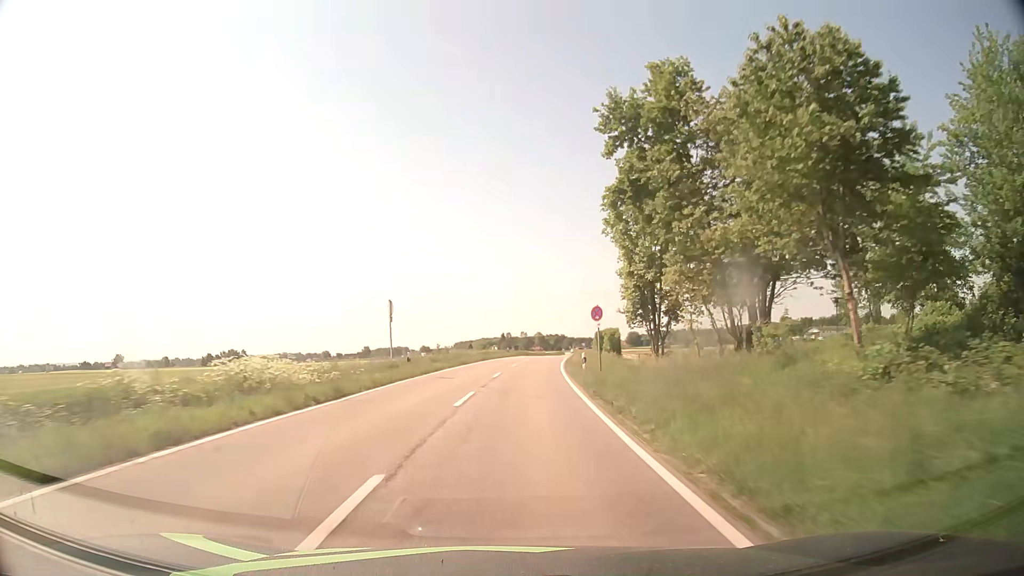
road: tertiary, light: Day
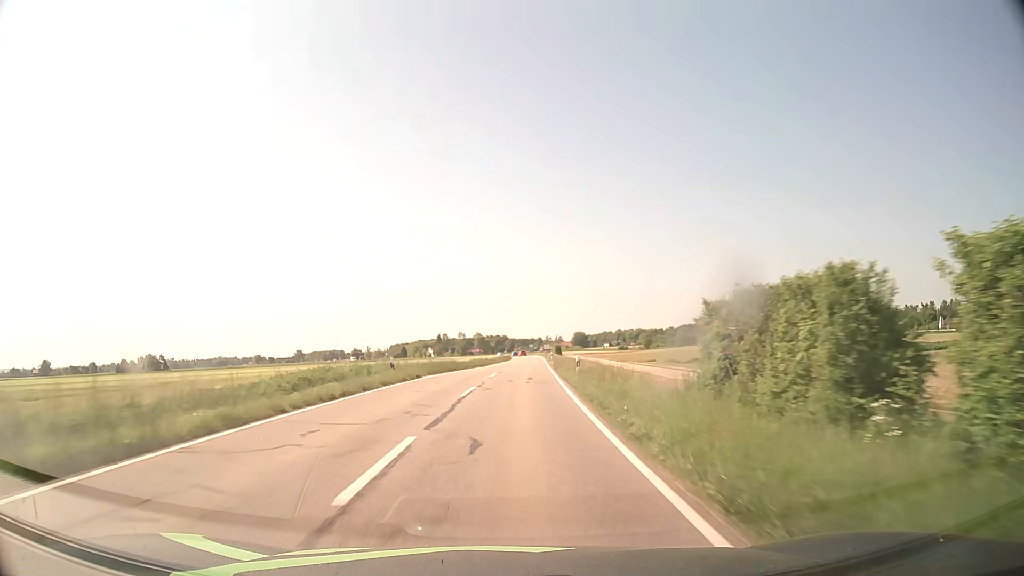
(+2.2, +45.5) m; +5°
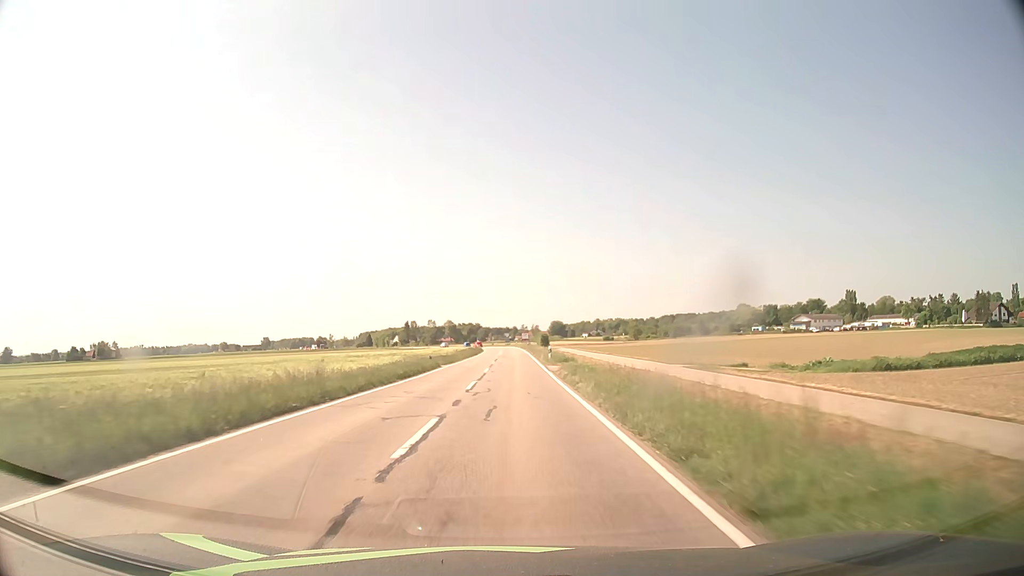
(+0.7, +34.3) m; +2°
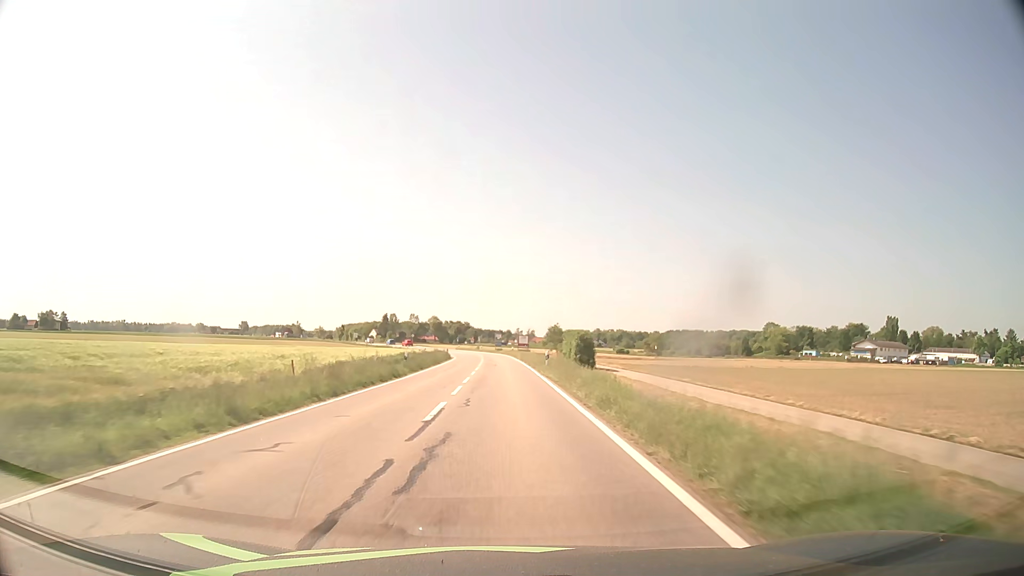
(+0.3, +57.6) m; 0°
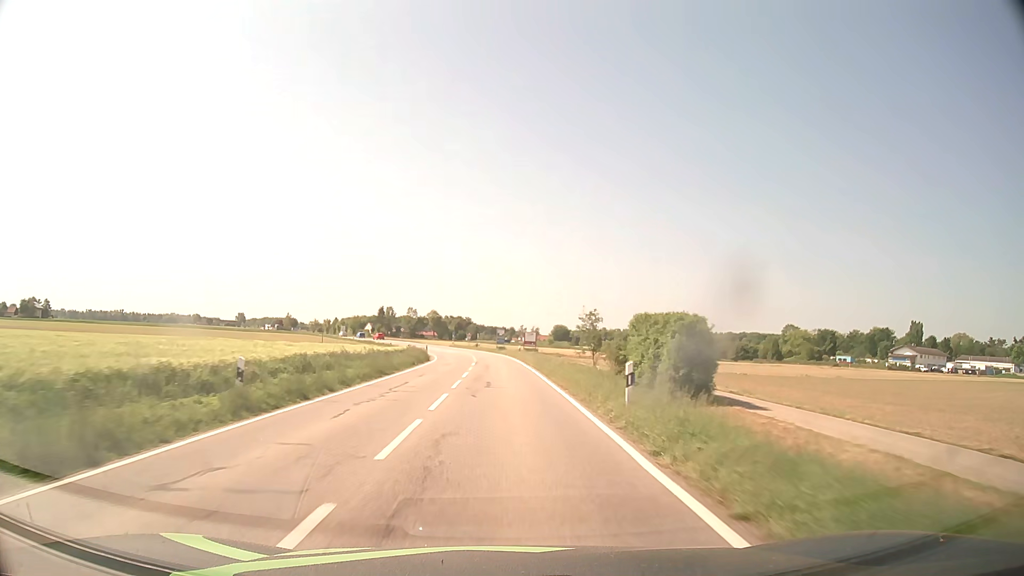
(0.0, +23.0) m; 0°
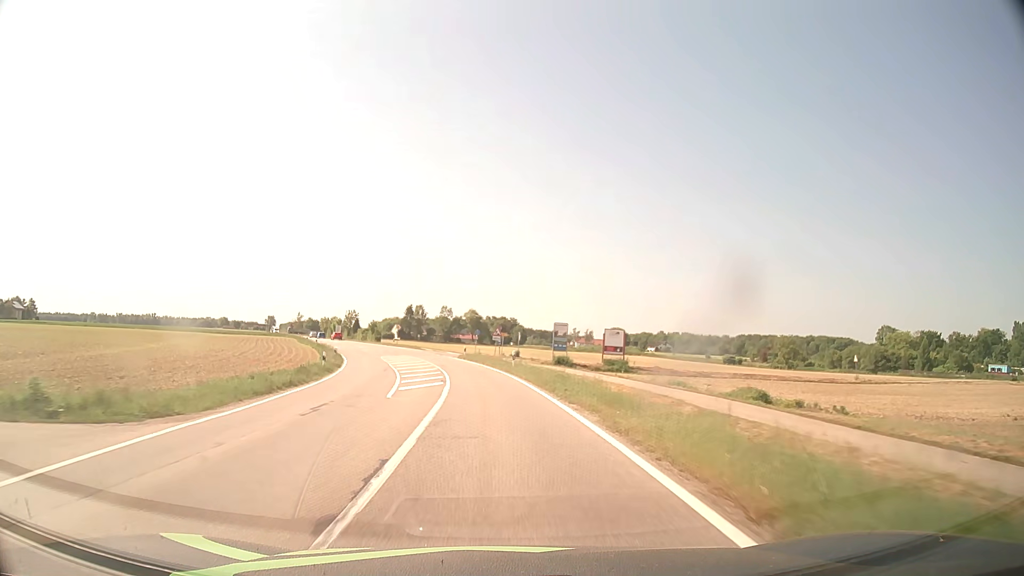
(-1.2, +57.3) m; -4°
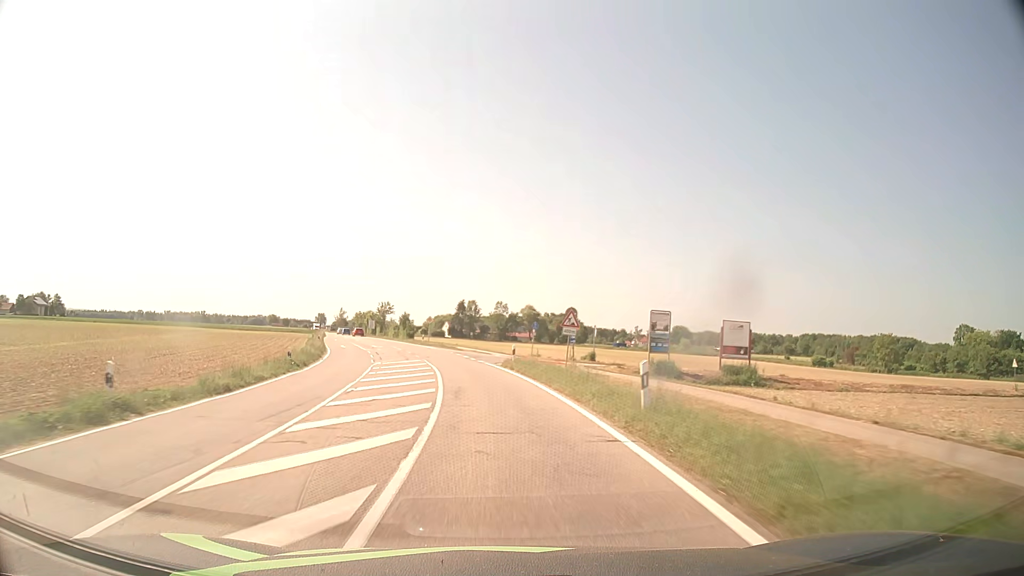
(-0.8, +22.9) m; -5°
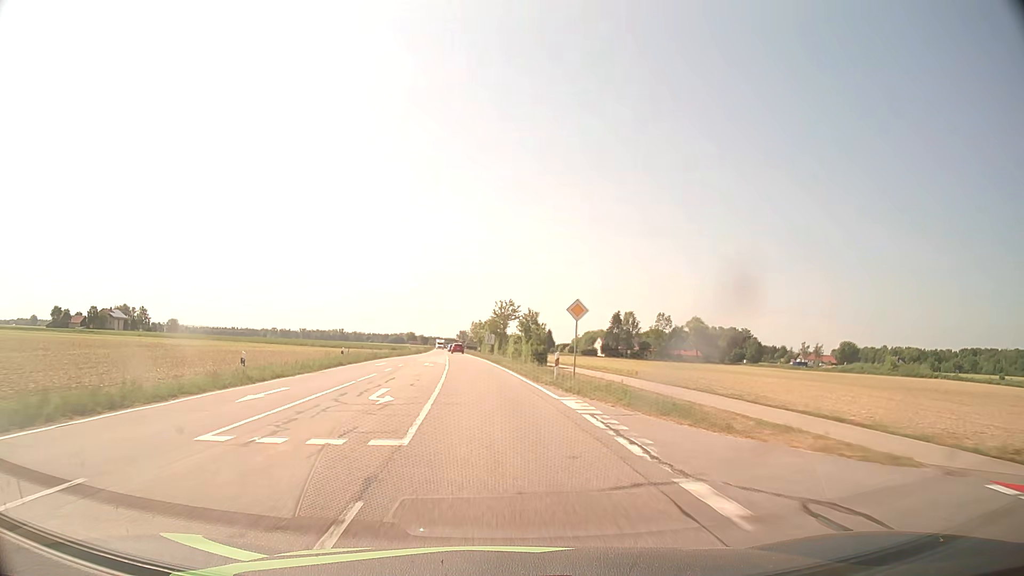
(-4.8, +45.5) m; -12°
(0, +10) (-1, +20) (-2, +30) (-2, +40) (-3, +50) (-4, +60) (-5, +70) (-6, +80) (-7, +90) (-8, +100) m
